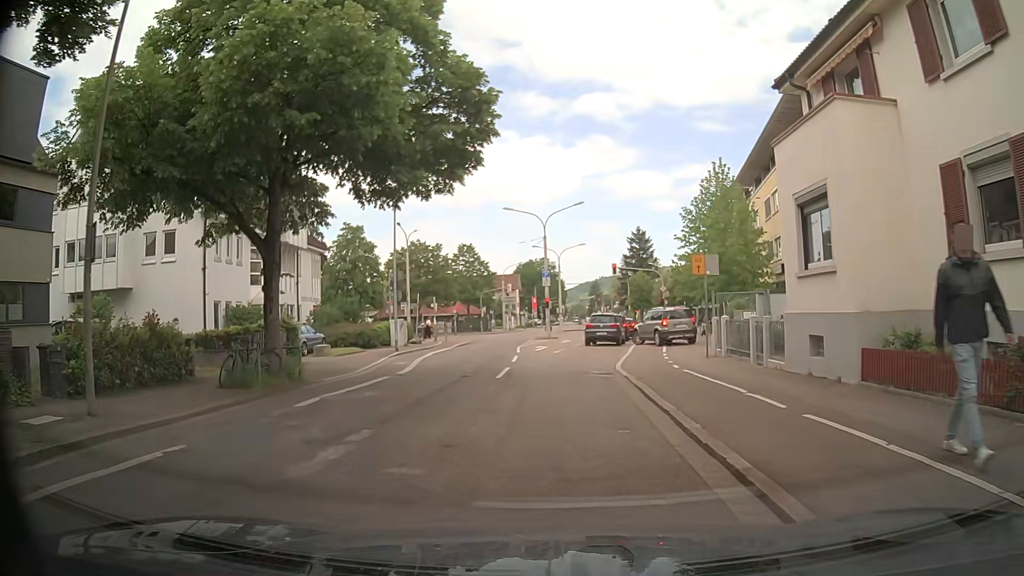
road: tertiary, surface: asphalt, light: Day
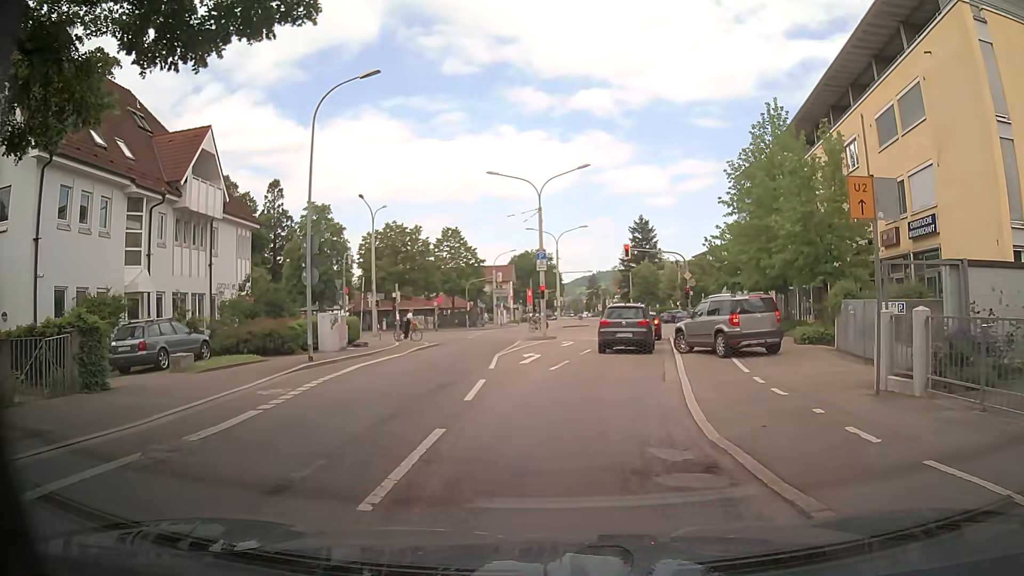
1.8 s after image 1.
(0.0, +11.3) m; 0°
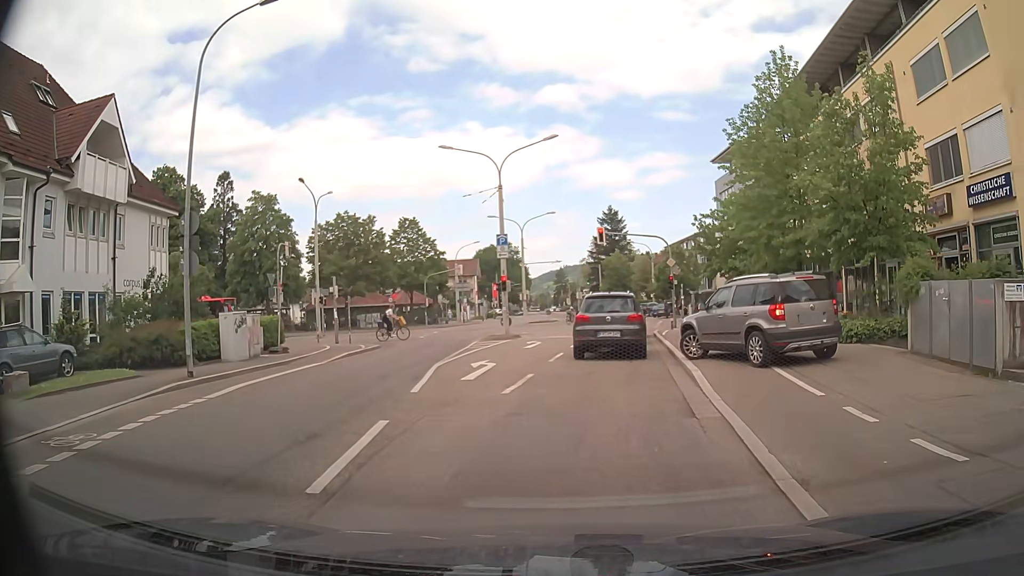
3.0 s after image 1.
(+0.2, +5.6) m; +2°
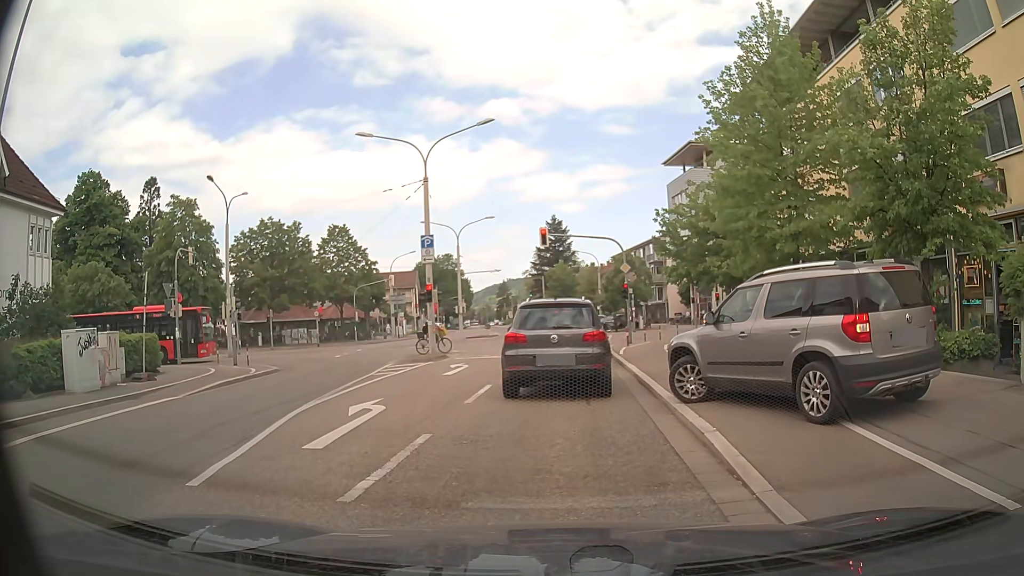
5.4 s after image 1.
(+0.3, +5.1) m; +5°
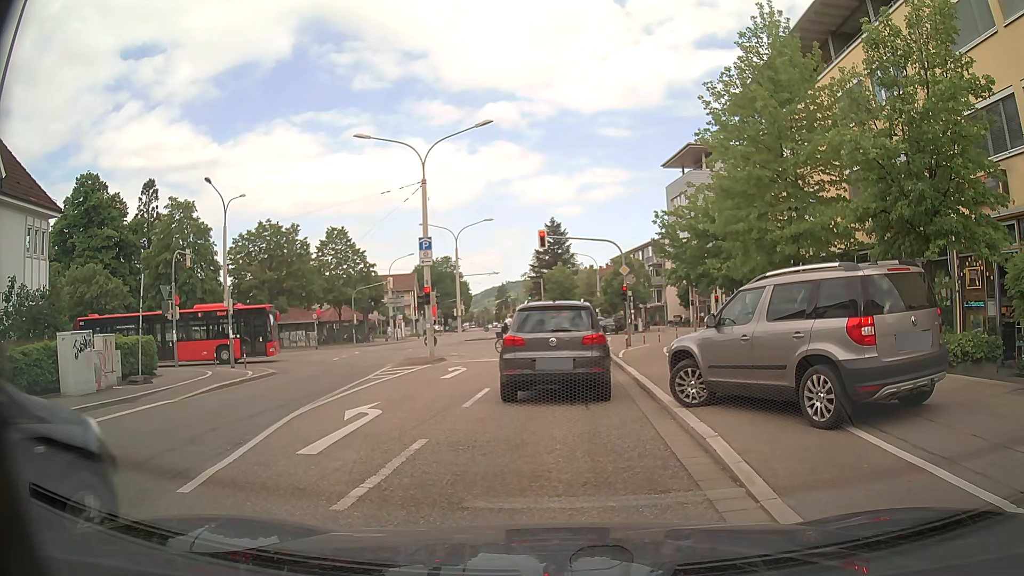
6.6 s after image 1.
(0.0, +0.2) m; 0°
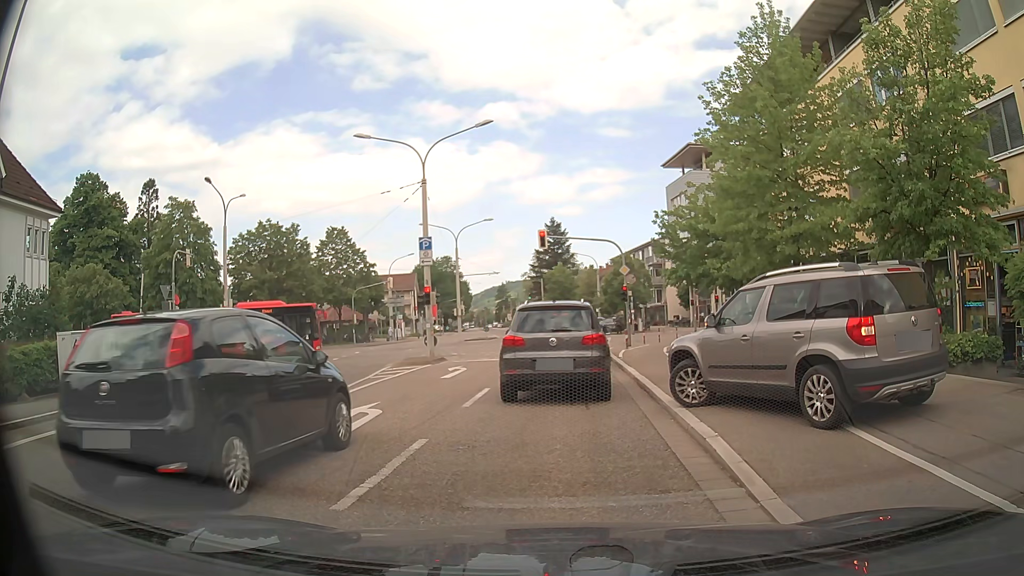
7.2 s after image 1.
(0.0, 0.0) m; 0°
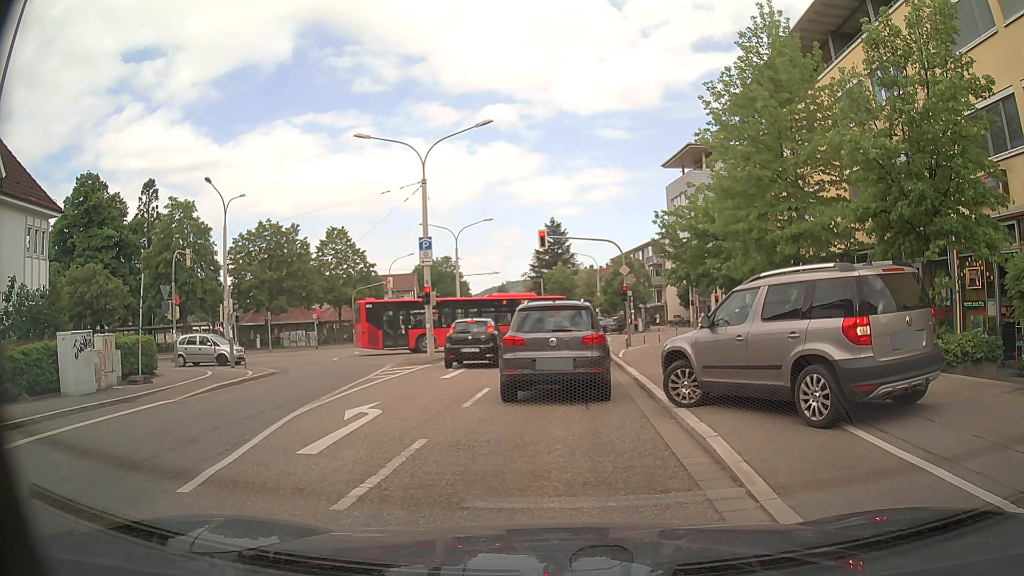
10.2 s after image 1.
(0.0, 0.0) m; 0°
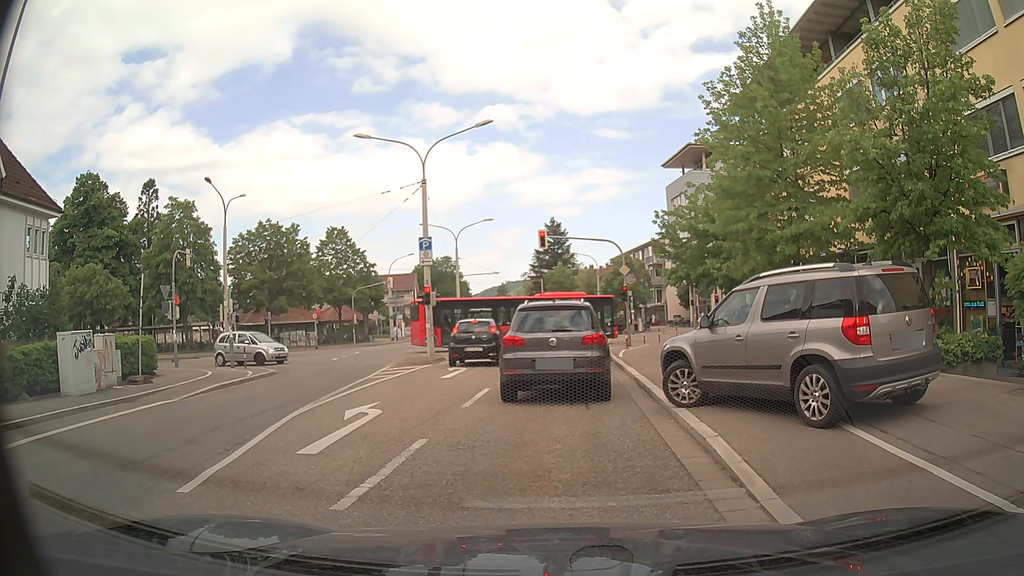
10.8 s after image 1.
(0.0, 0.0) m; 0°
